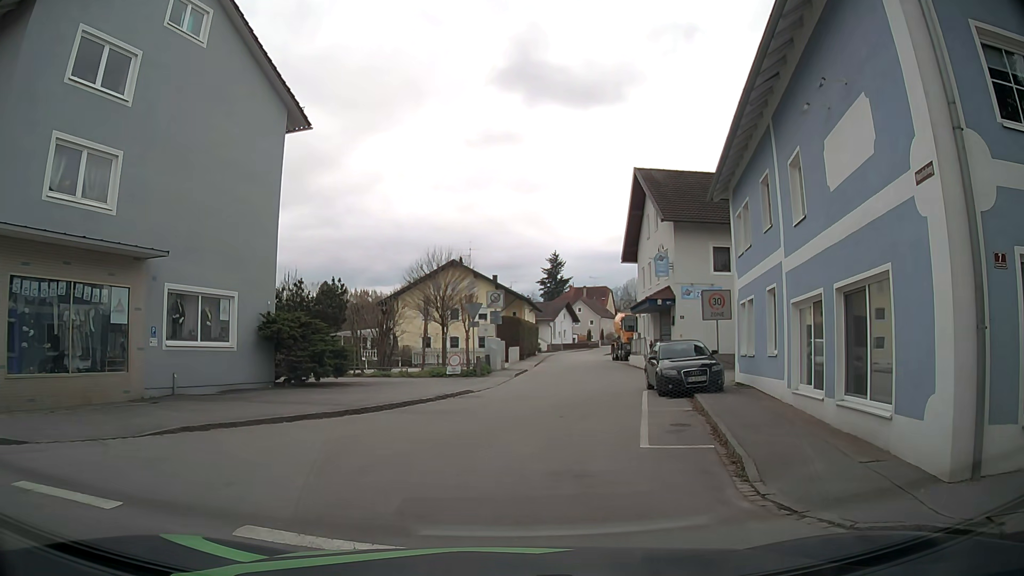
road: residential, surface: asphalt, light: Day
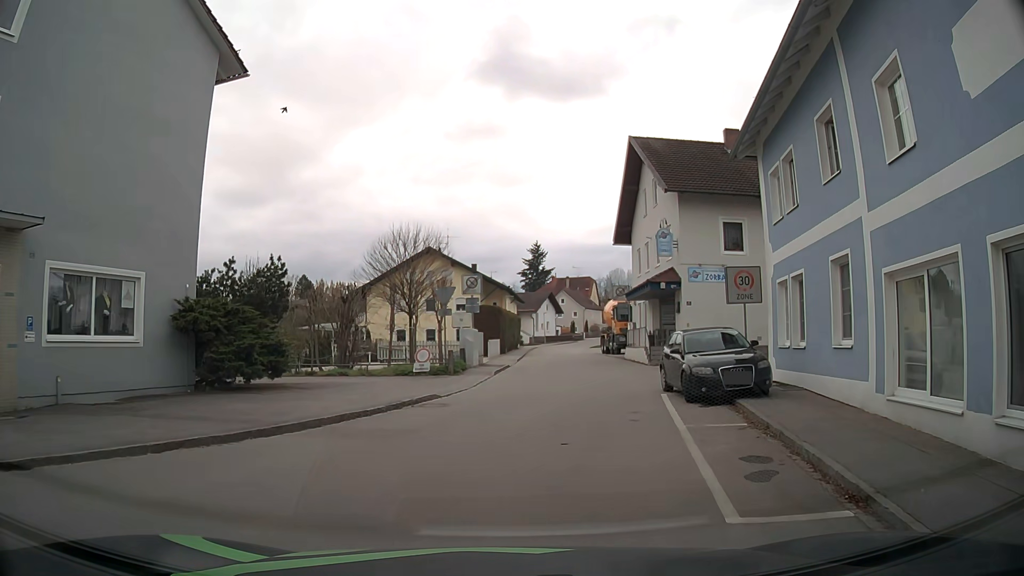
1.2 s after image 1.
(0.0, +4.7) m; +1°
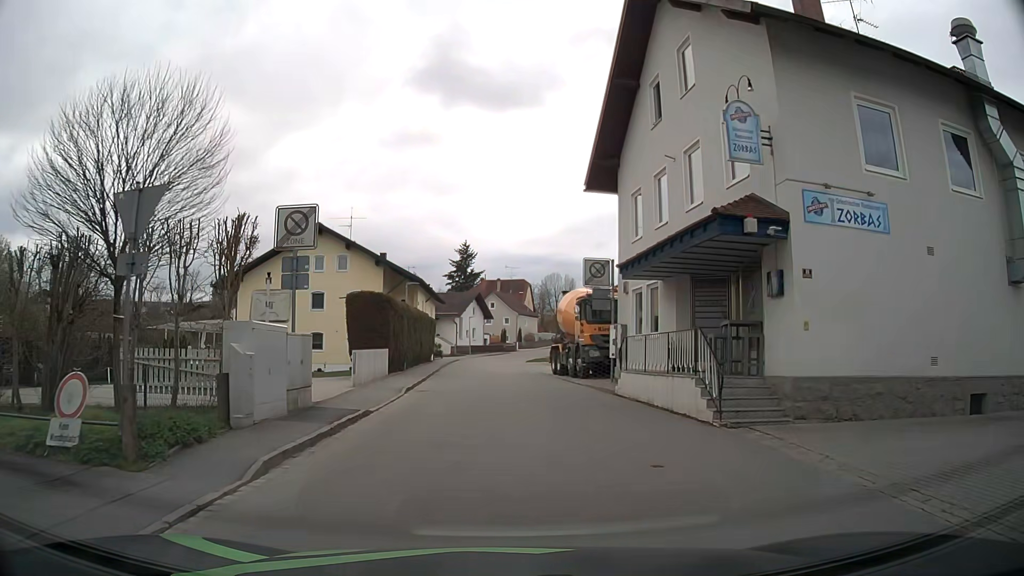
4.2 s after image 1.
(+1.2, +17.1) m; +6°
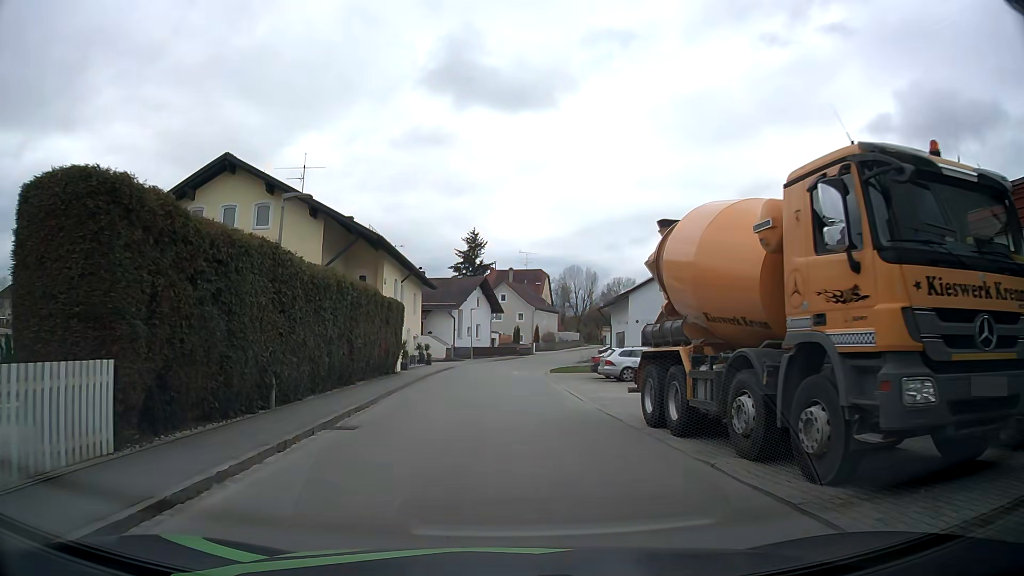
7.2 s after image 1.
(0.0, +19.2) m; -1°
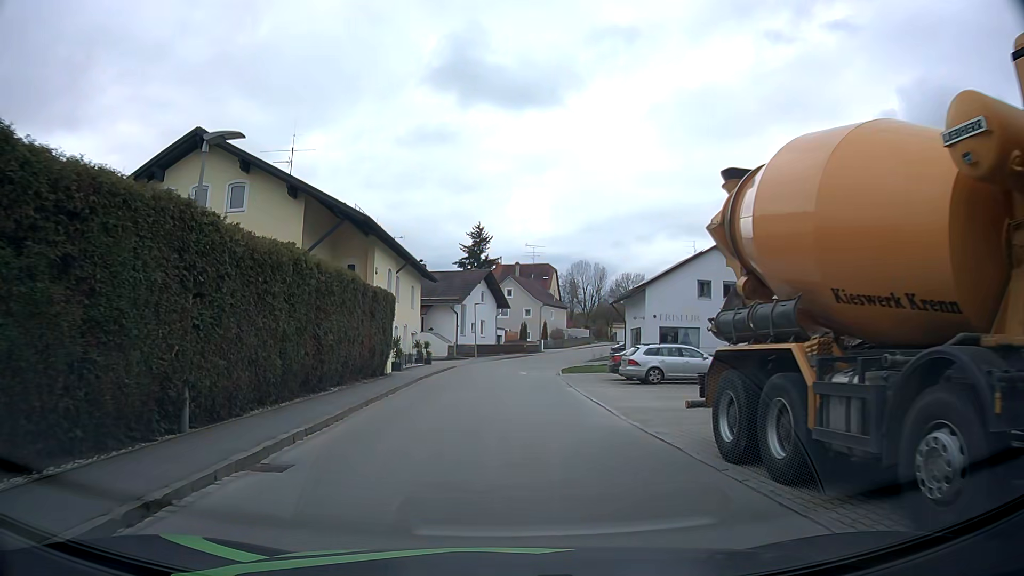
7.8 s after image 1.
(0.0, +4.0) m; -1°
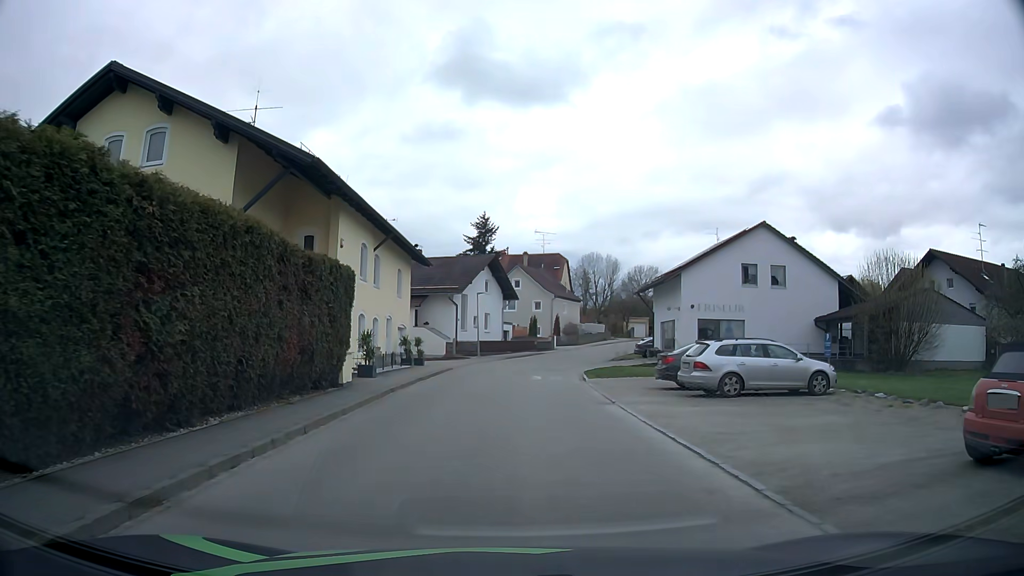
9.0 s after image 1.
(-0.1, +7.8) m; 0°
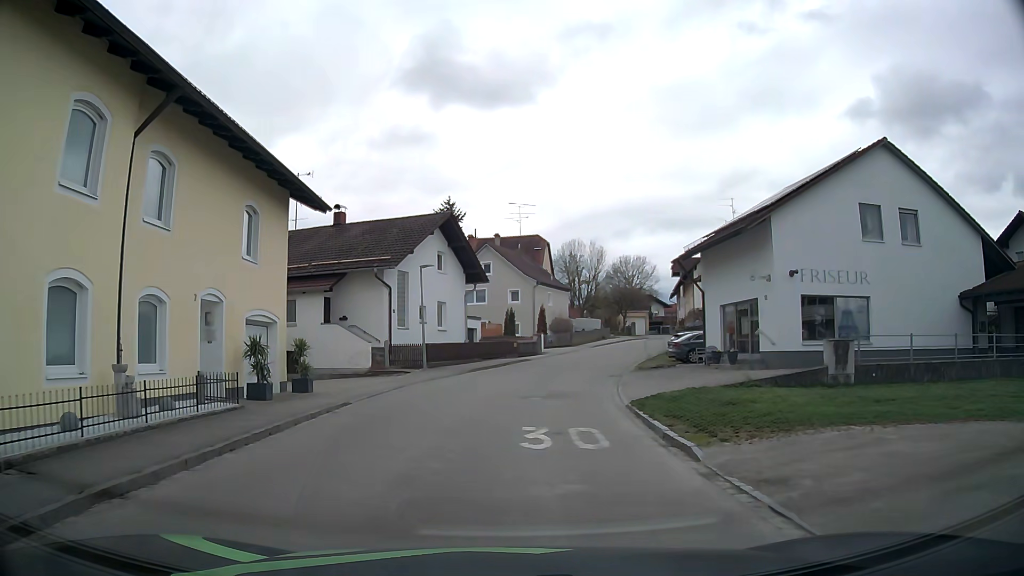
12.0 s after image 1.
(+0.1, +17.2) m; +1°
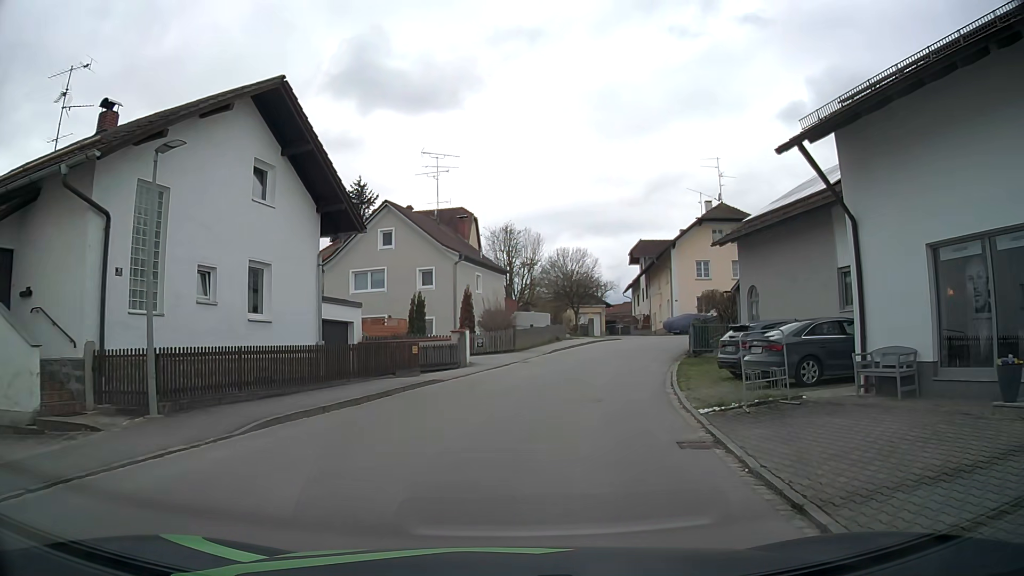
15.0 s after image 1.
(+0.7, +17.9) m; +6°
(+1, +10) (+2, +20) (+5, +29) (+10, +38) (+18, +44) (+27, +48) (+37, +51) (+46, +54) (+56, +58) (+63, +64) m
